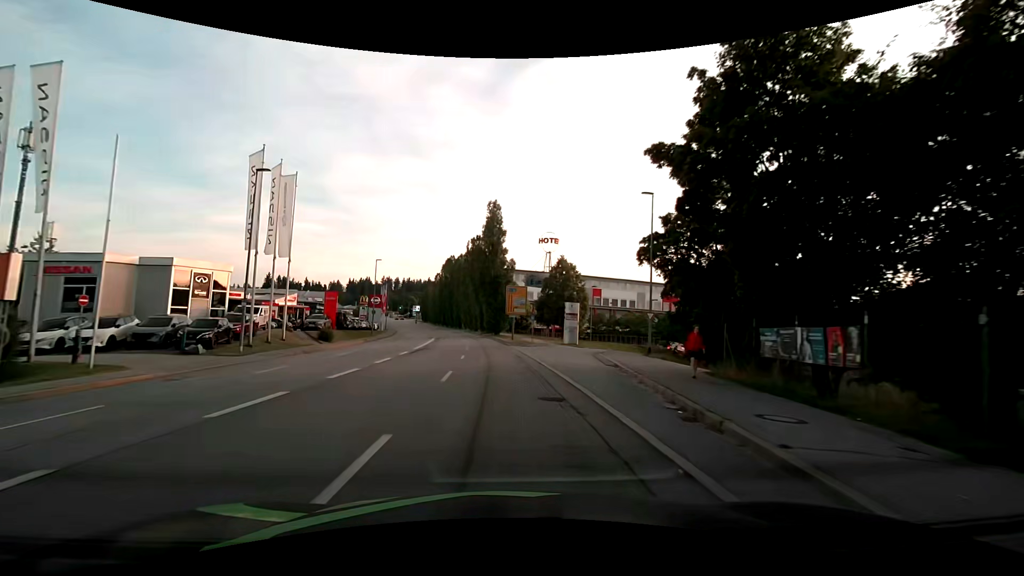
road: tertiary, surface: asphalt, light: Day
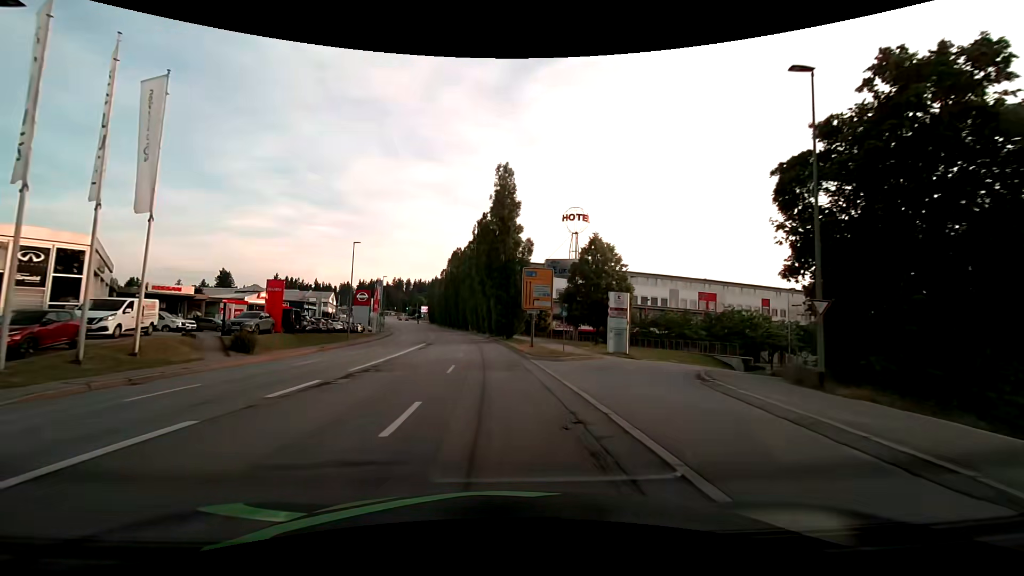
(-0.2, +15.5) m; -1°
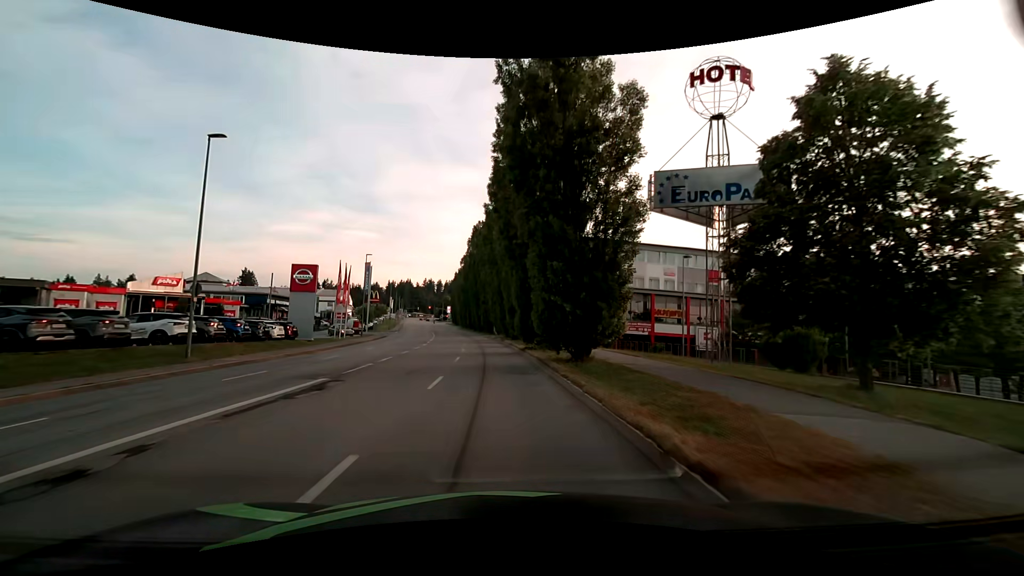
(-1.1, +31.1) m; -4°
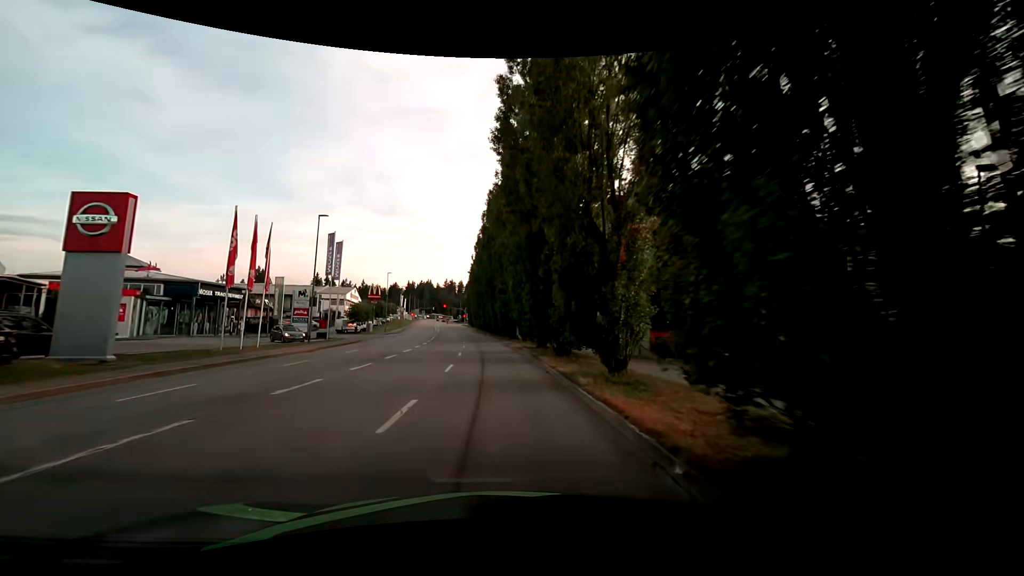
(-0.6, +23.1) m; -4°
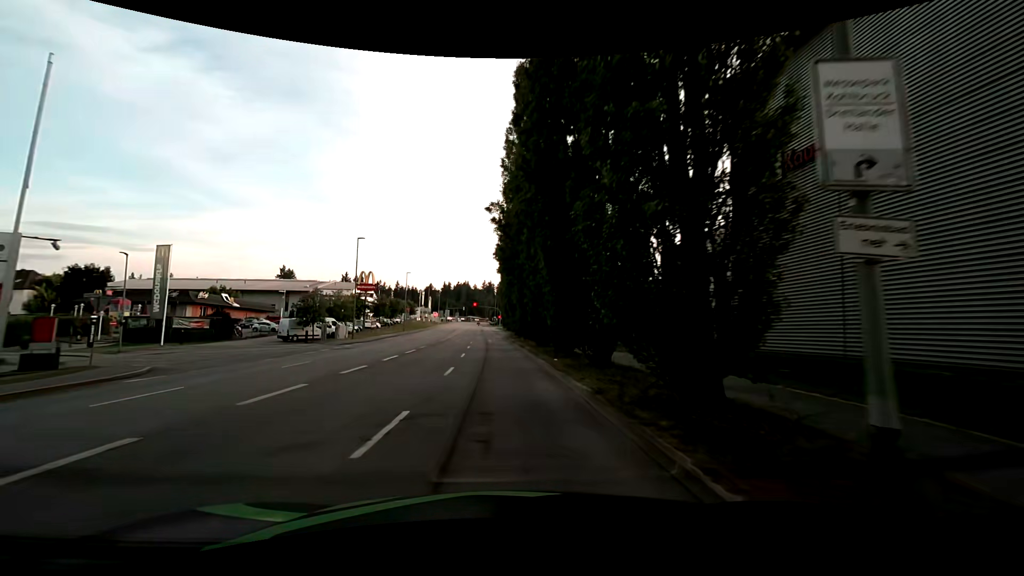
(-0.9, +37.6) m; -5°
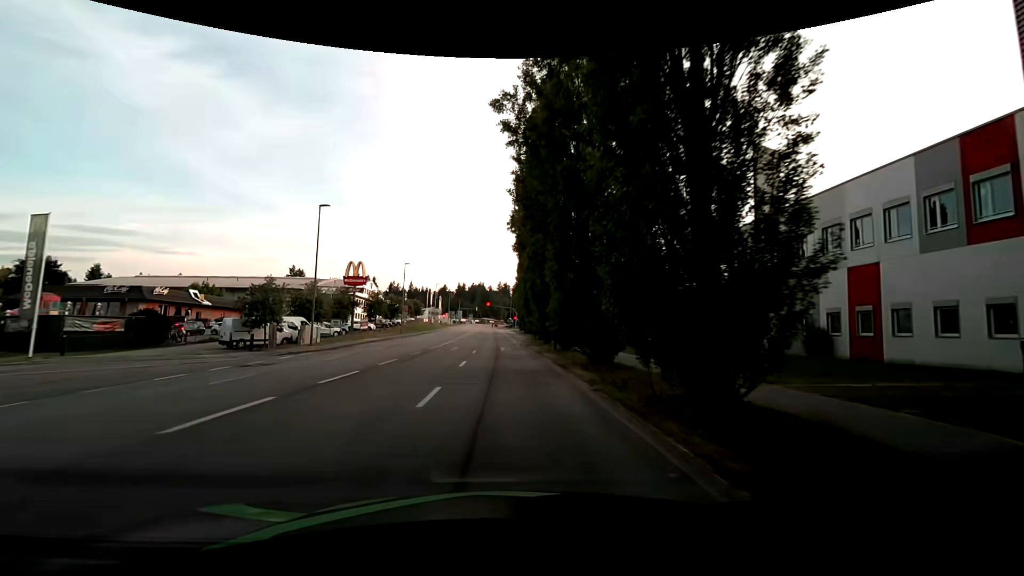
(0.0, +14.7) m; -2°
